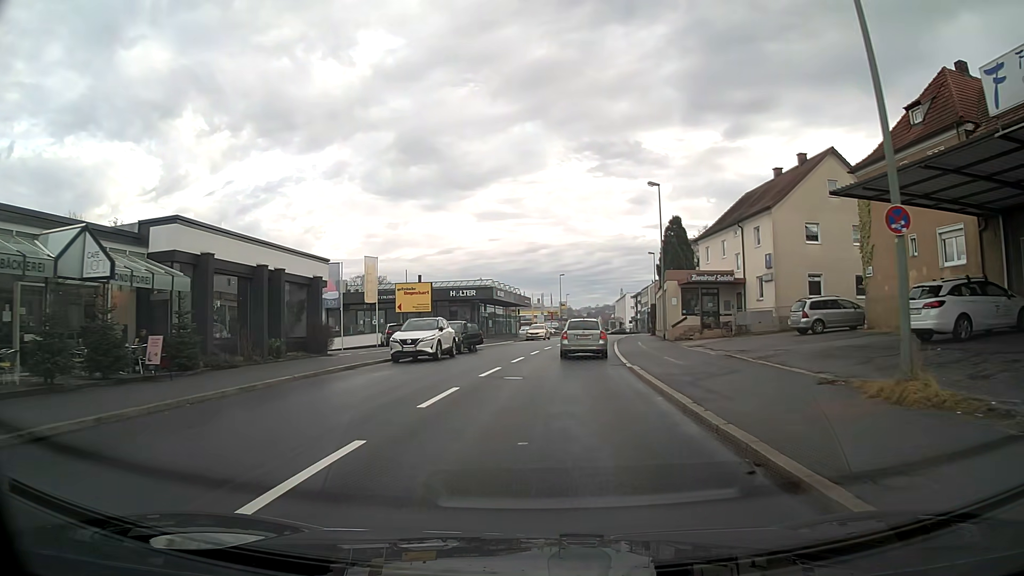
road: tertiary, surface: asphalt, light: Day
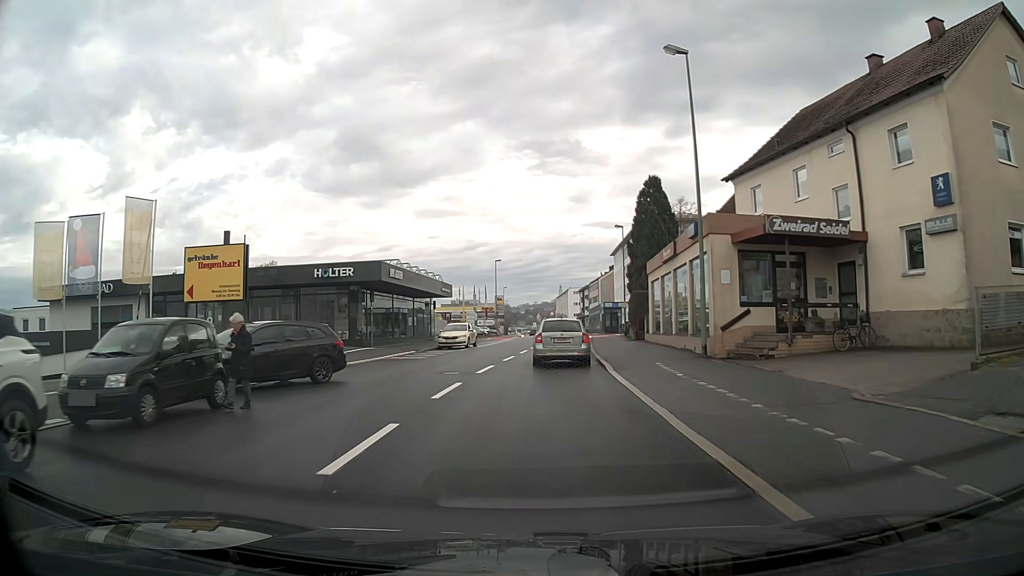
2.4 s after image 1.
(+1.0, +22.5) m; +5°
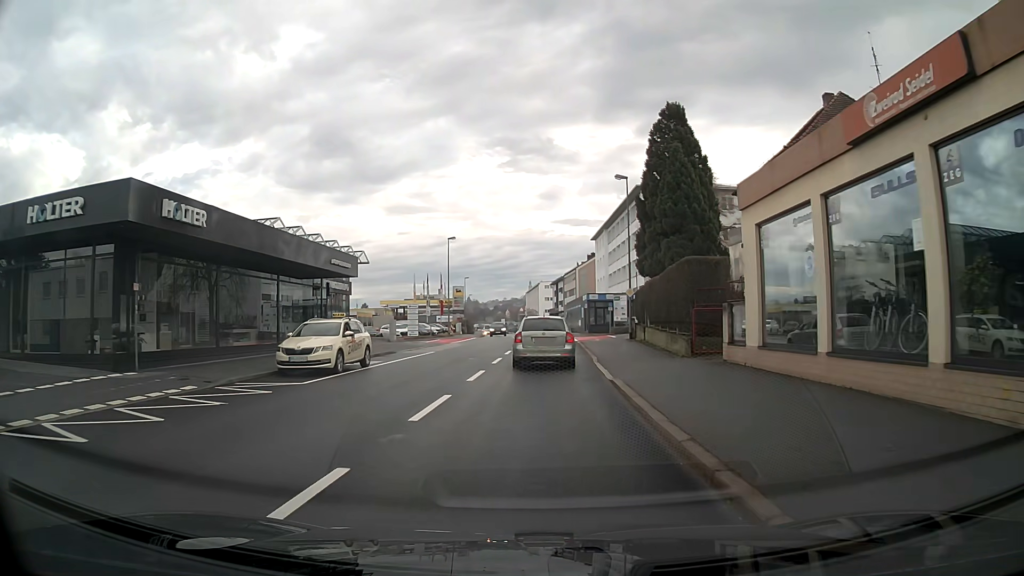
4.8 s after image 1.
(+0.5, +20.7) m; +3°
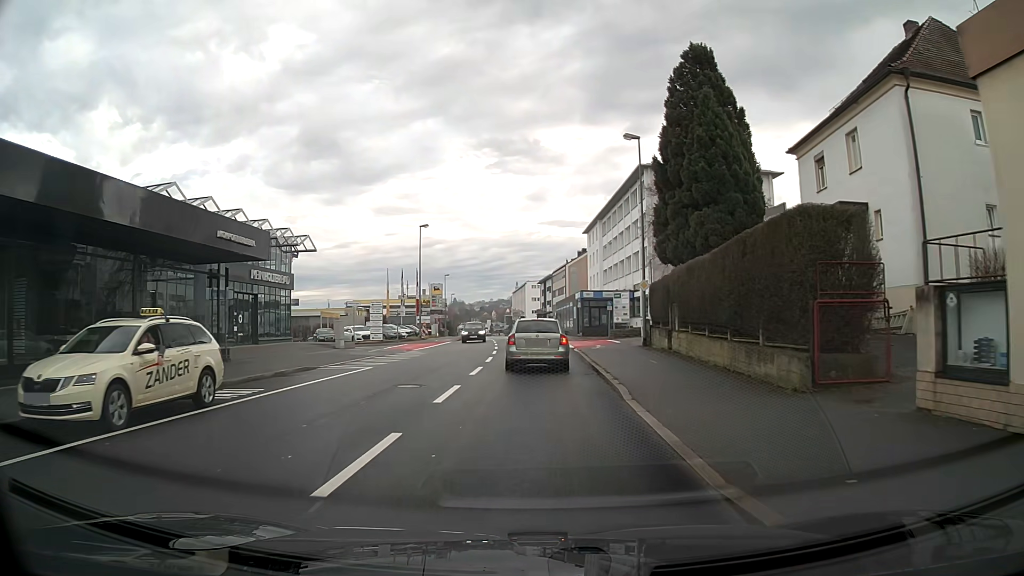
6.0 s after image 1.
(+0.1, +9.8) m; +1°
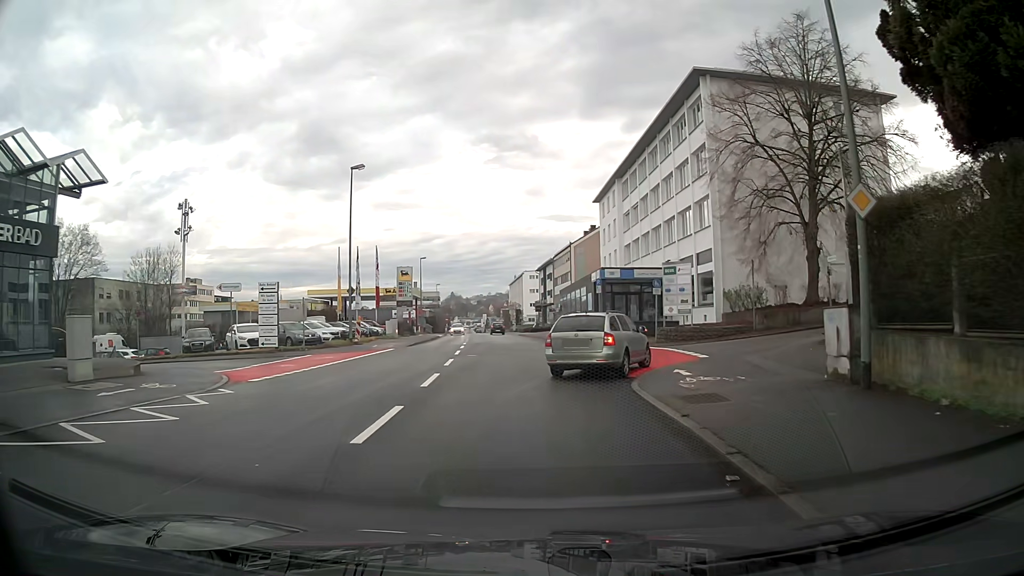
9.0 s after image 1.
(+0.1, +21.9) m; 0°
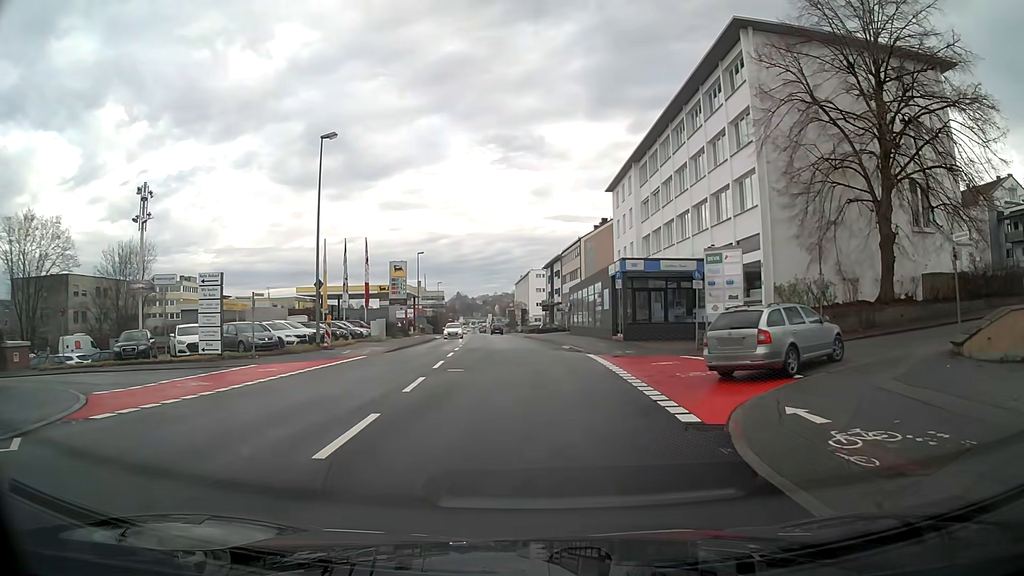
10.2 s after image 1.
(0.0, +6.8) m; 0°
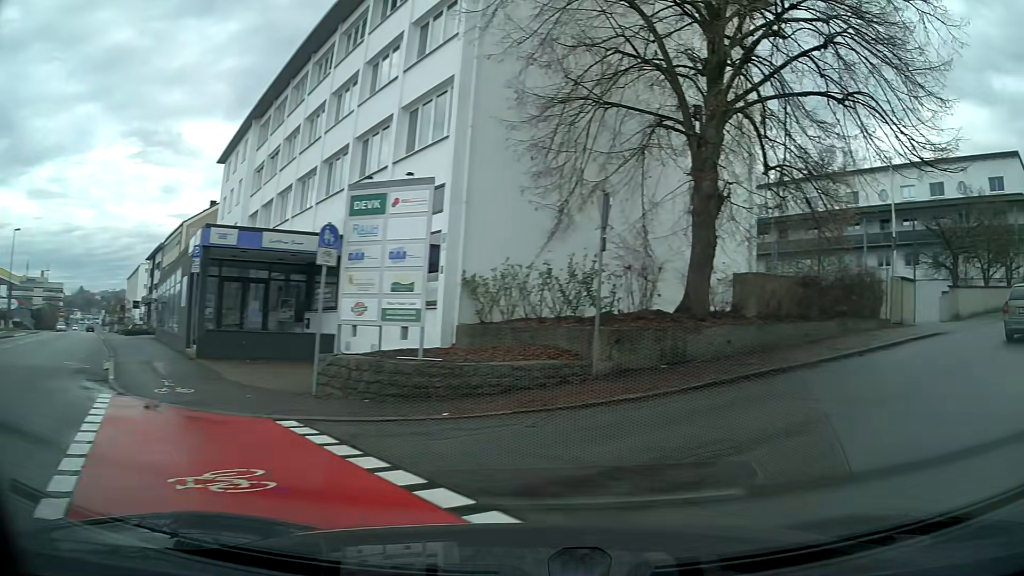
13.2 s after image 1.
(+2.8, +13.1) m; +40°
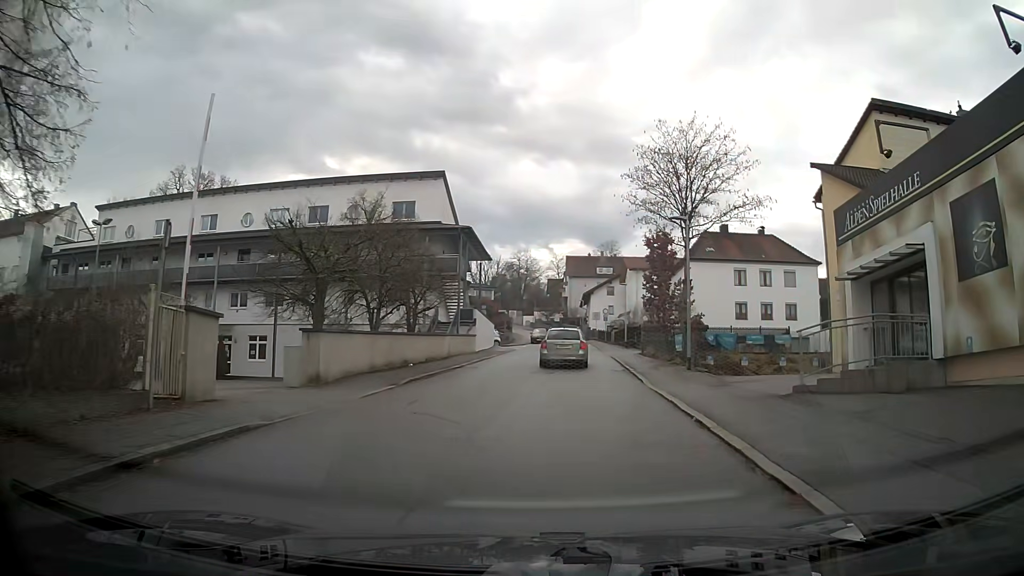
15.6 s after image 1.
(+5.7, +9.9) m; +47°
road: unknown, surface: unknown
